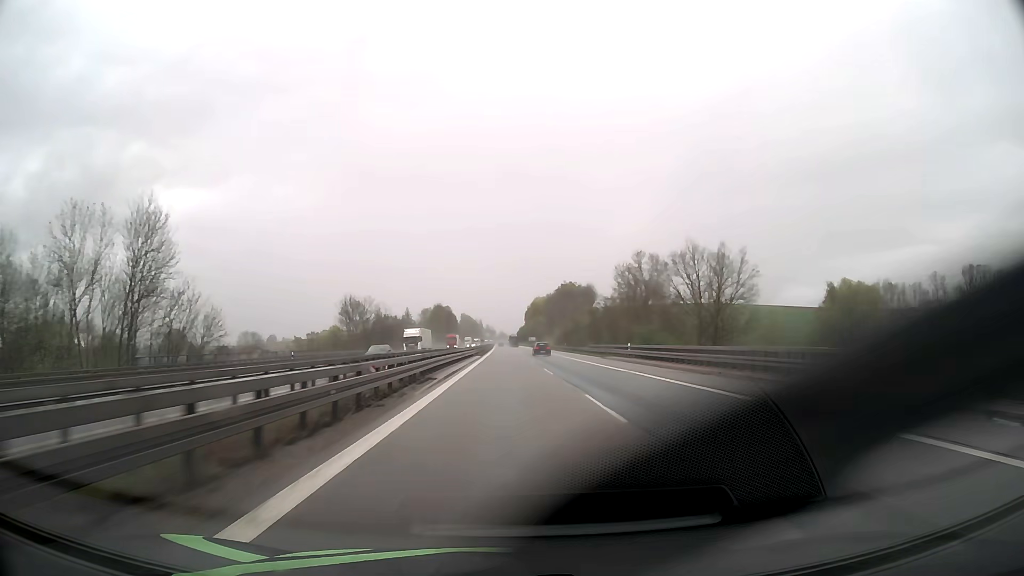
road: motorway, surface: asphalt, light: Day
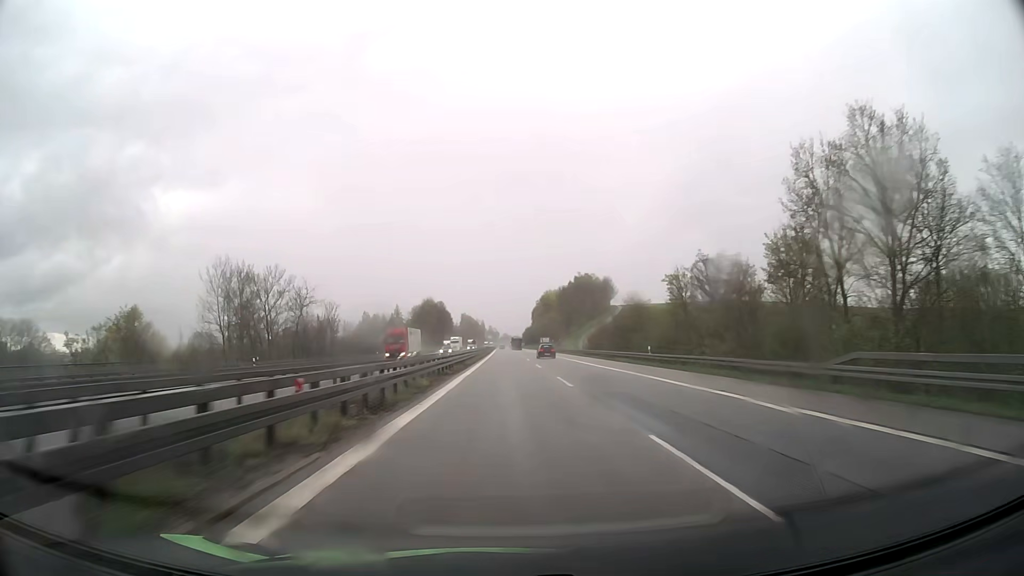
(-0.3, +61.8) m; 0°
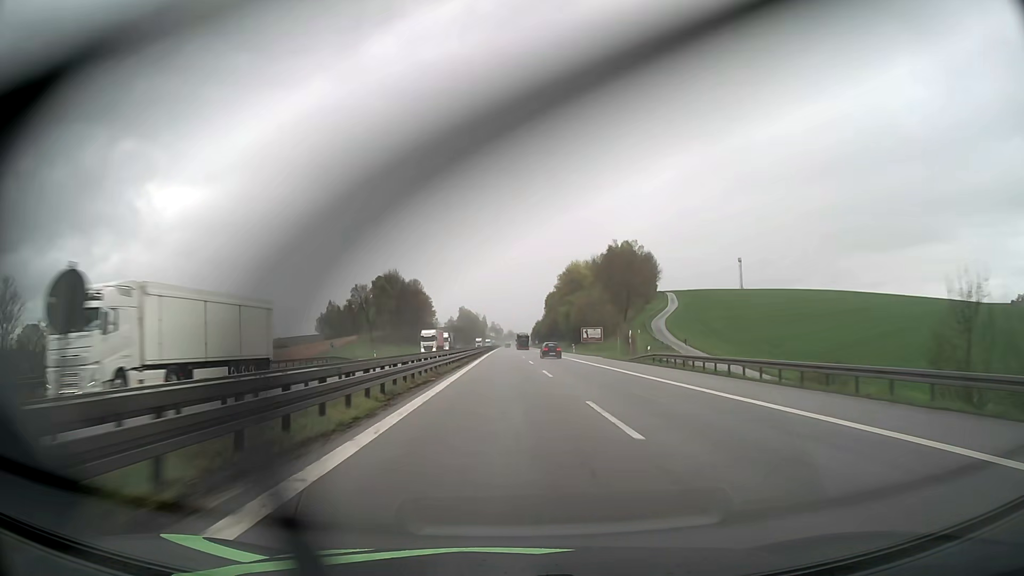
(-0.4, +103.1) m; 0°
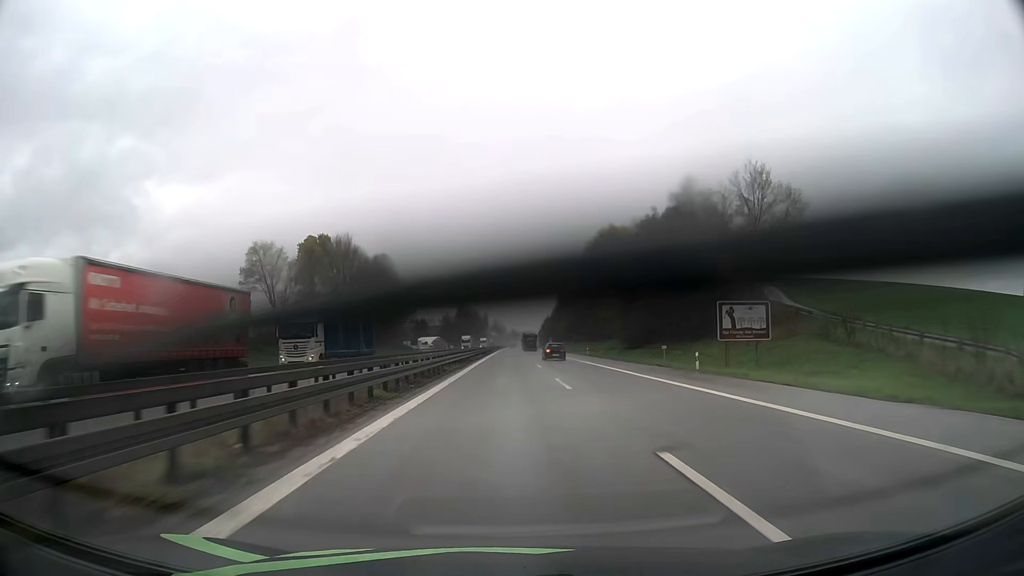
(-0.2, +61.8) m; 0°
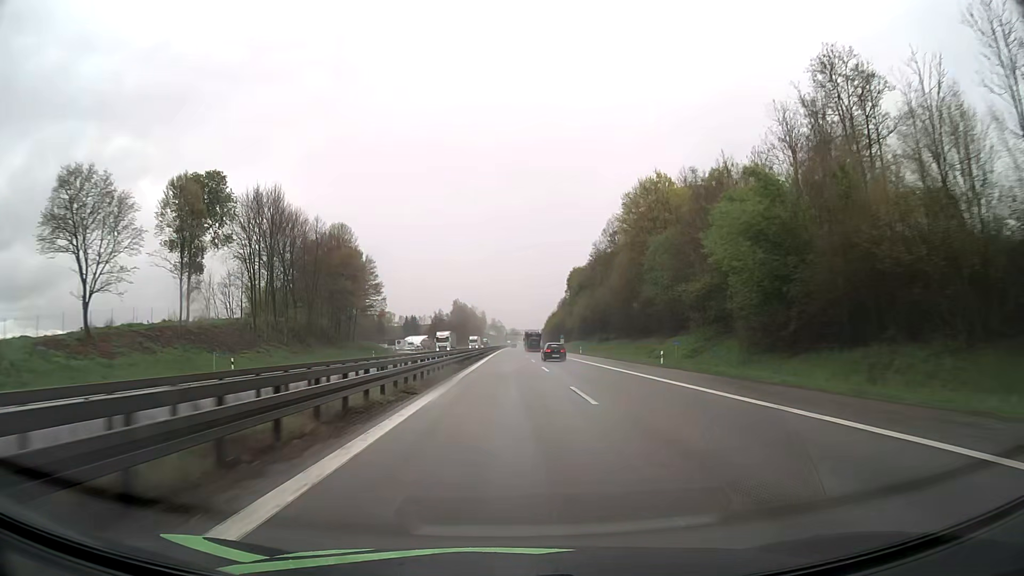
(+0.1, +41.2) m; 0°
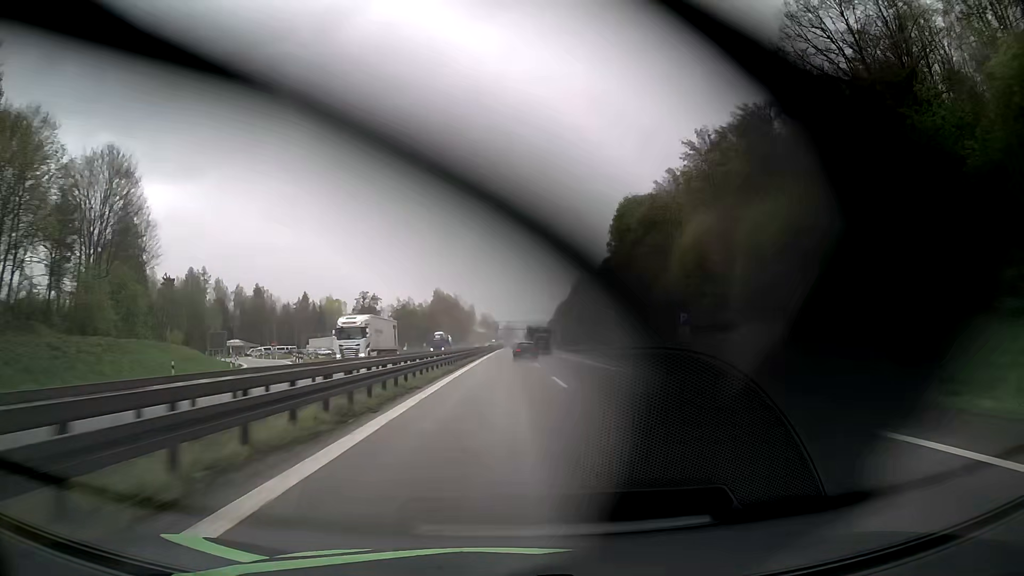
(+0.6, +103.1) m; 0°
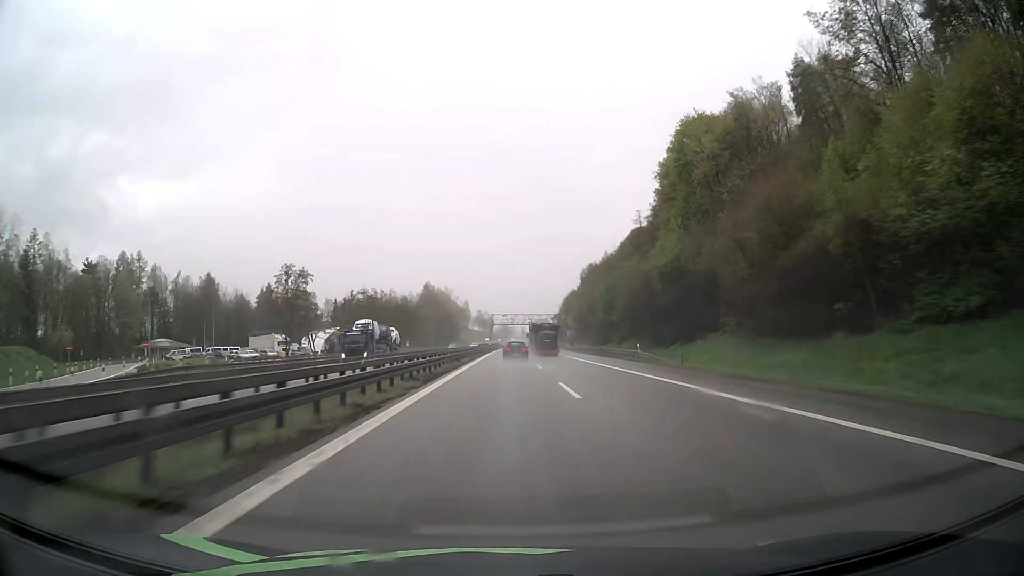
(+0.1, +40.5) m; 0°
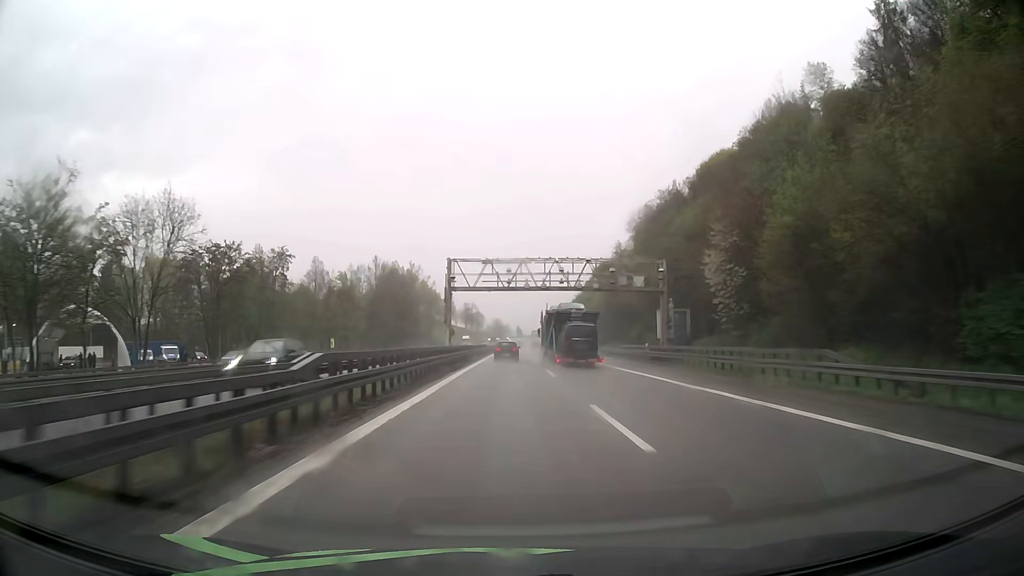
(+0.6, +98.3) m; +1°
(0, +10) (0, +20) (0, +30) (0, +40) (0, +50) (0, +60) (+1, +70) (+1, +80) (+1, +90) (+1, +100) m
